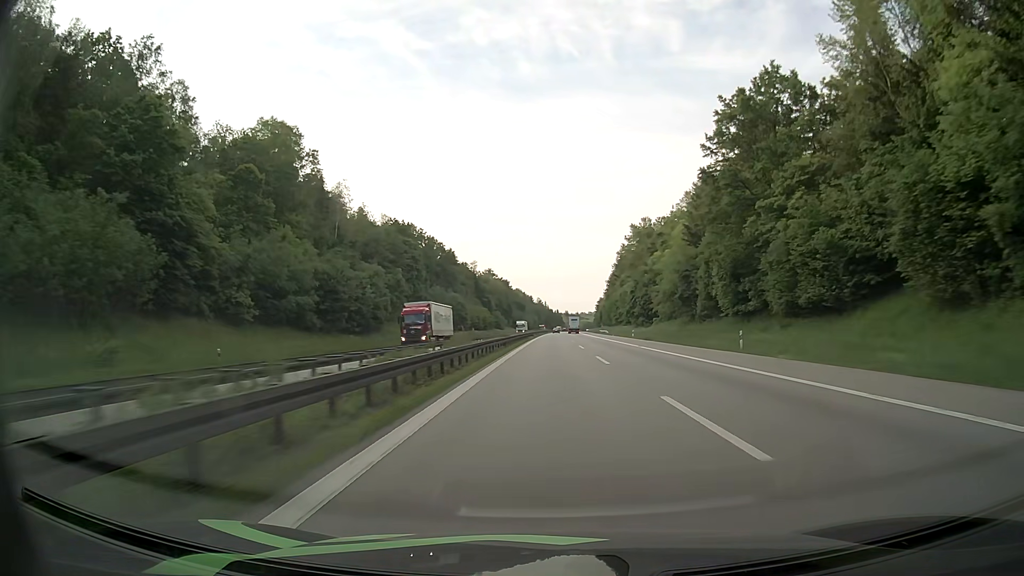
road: motorway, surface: asphalt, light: Day
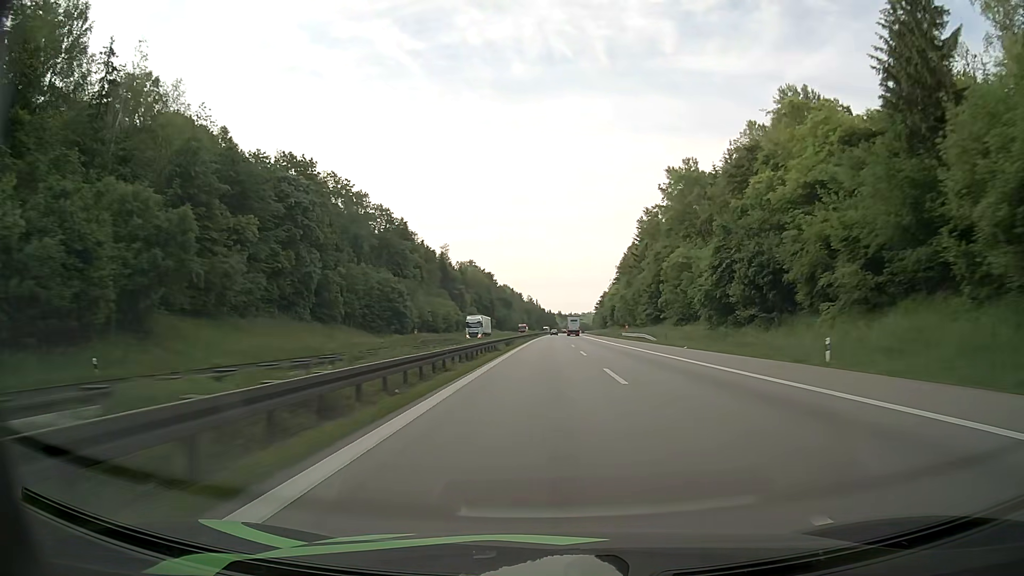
(+0.4, +61.8) m; +1°
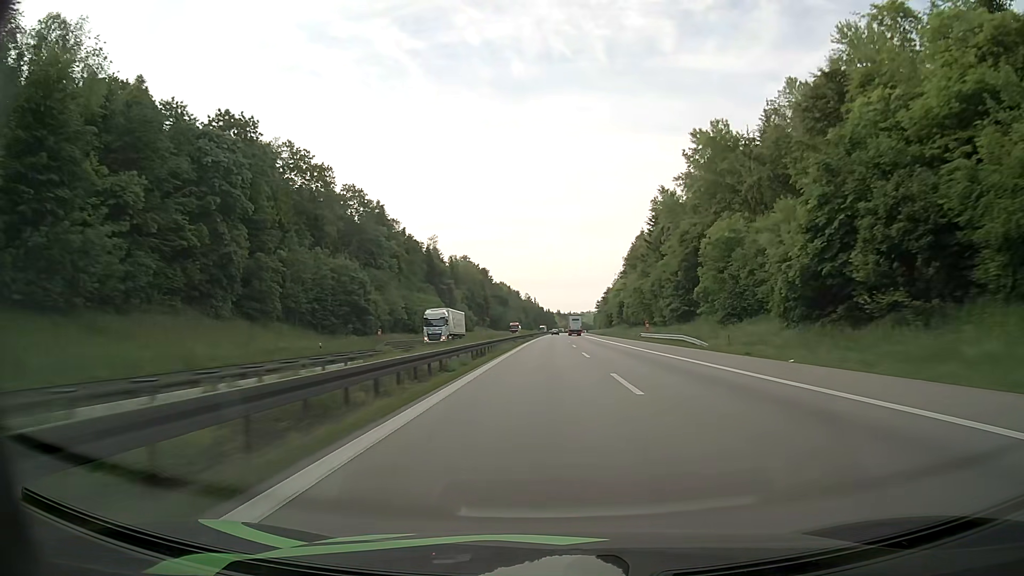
(0.0, +20.8) m; 0°
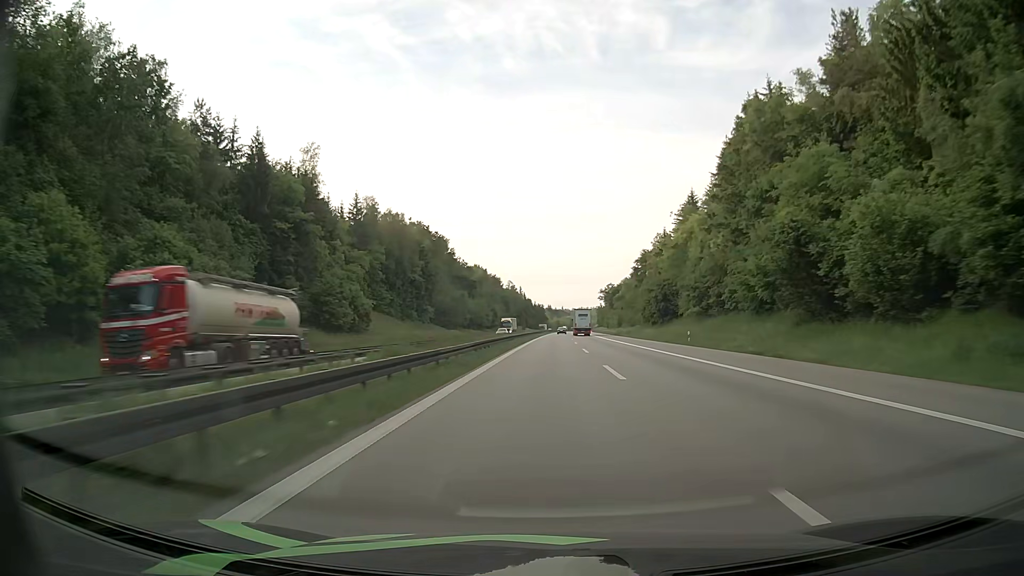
(+0.7, +104.0) m; +1°
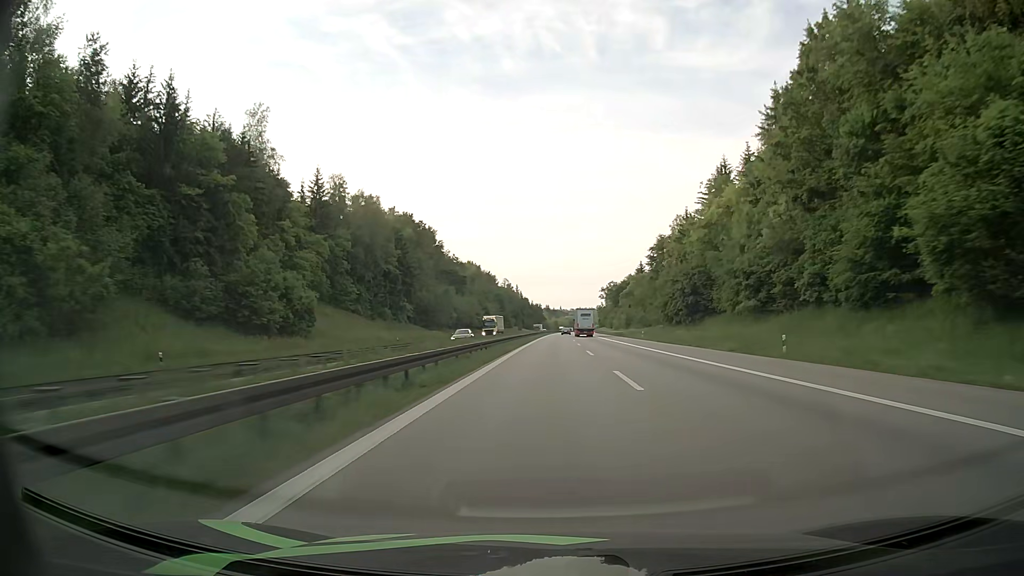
(0.0, +20.7) m; 0°
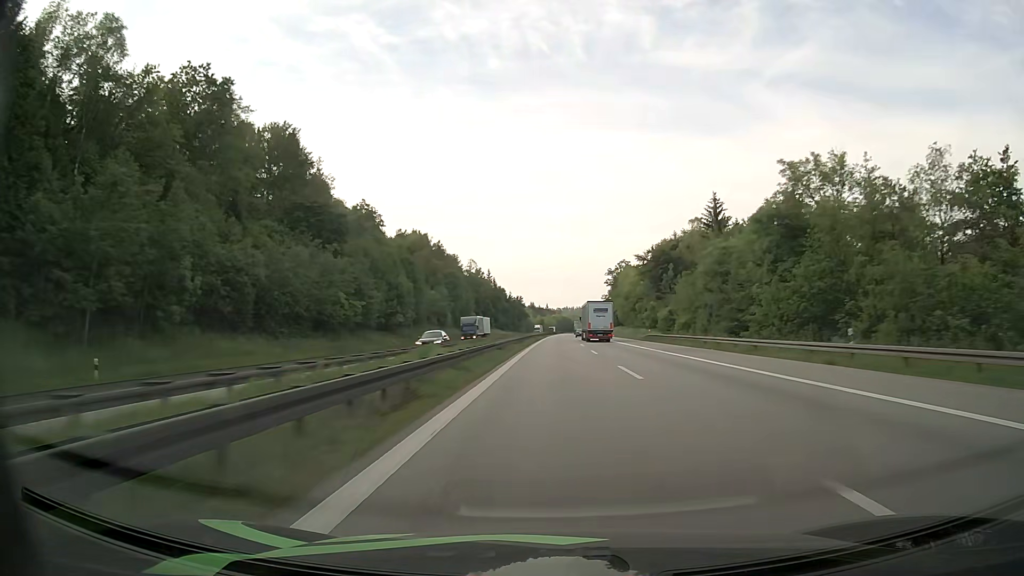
(+1.3, +104.4) m; +1°
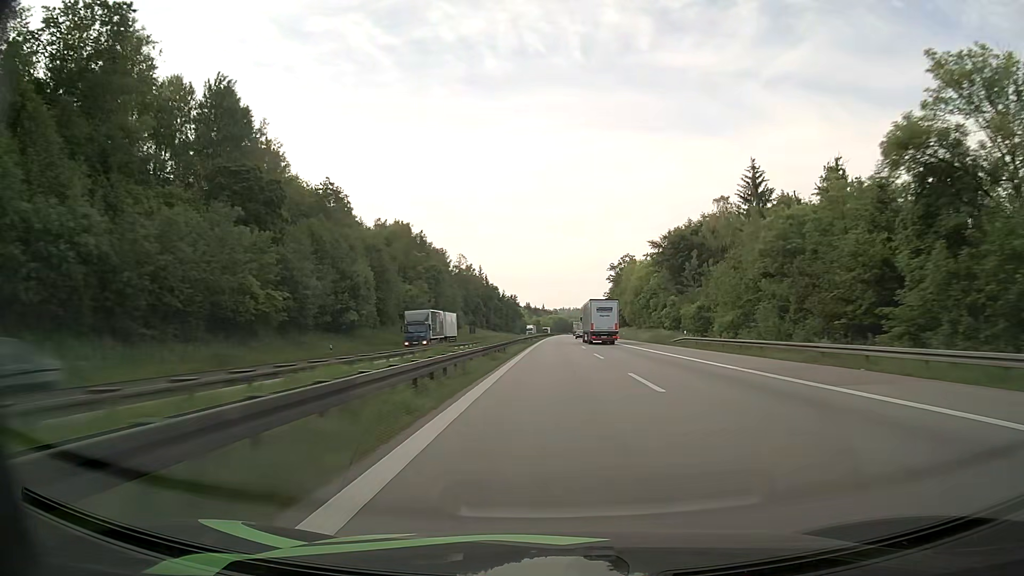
(0.0, +21.4) m; 0°
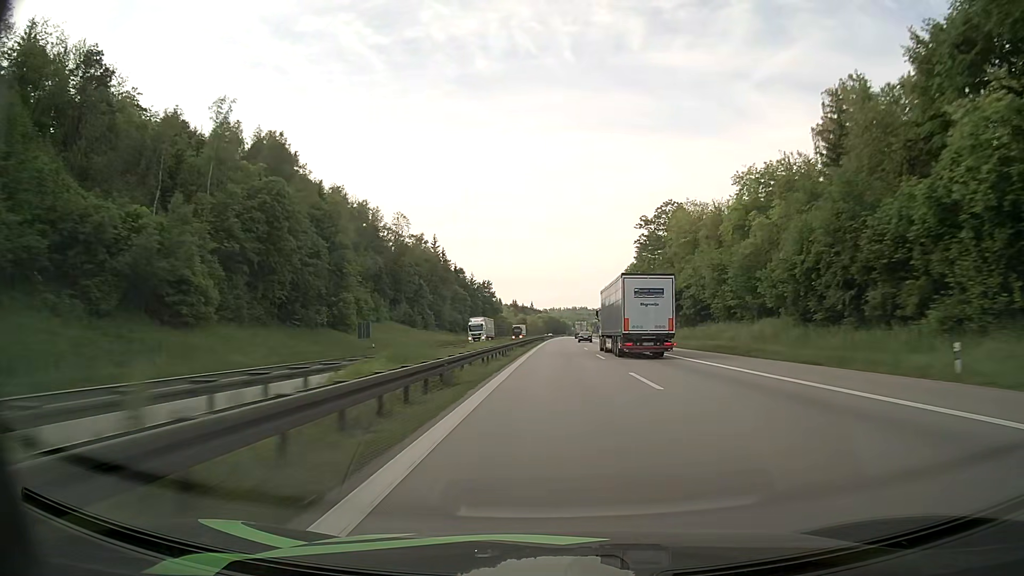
(+0.8, +88.2) m; +1°
(0, +10) (0, +20) (0, +30) (0, +40) (0, +50) (0, +60) (+1, +70) (+1, +80) (+1, +90) (+1, +100) m
